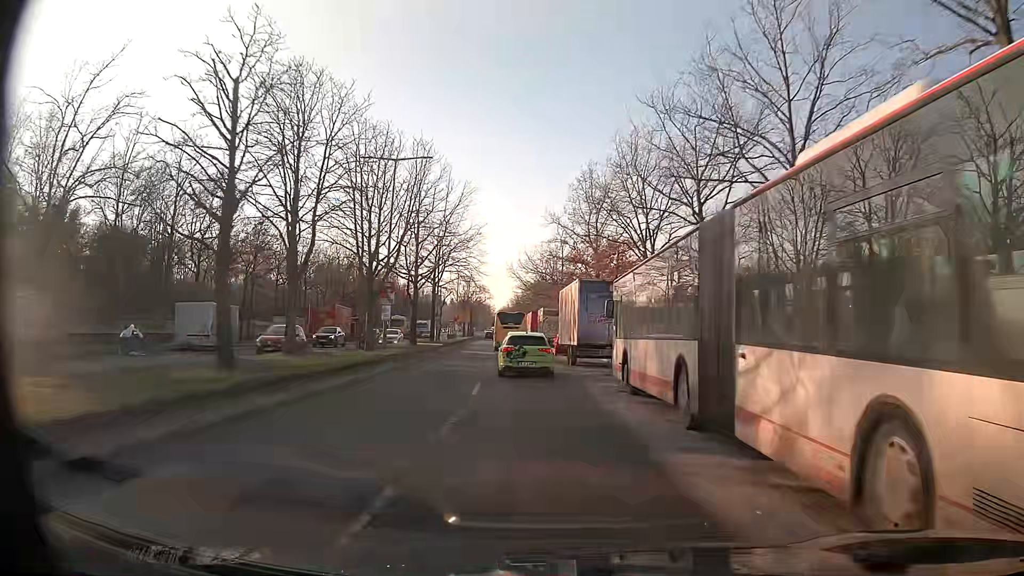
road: secondary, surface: asphalt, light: Day
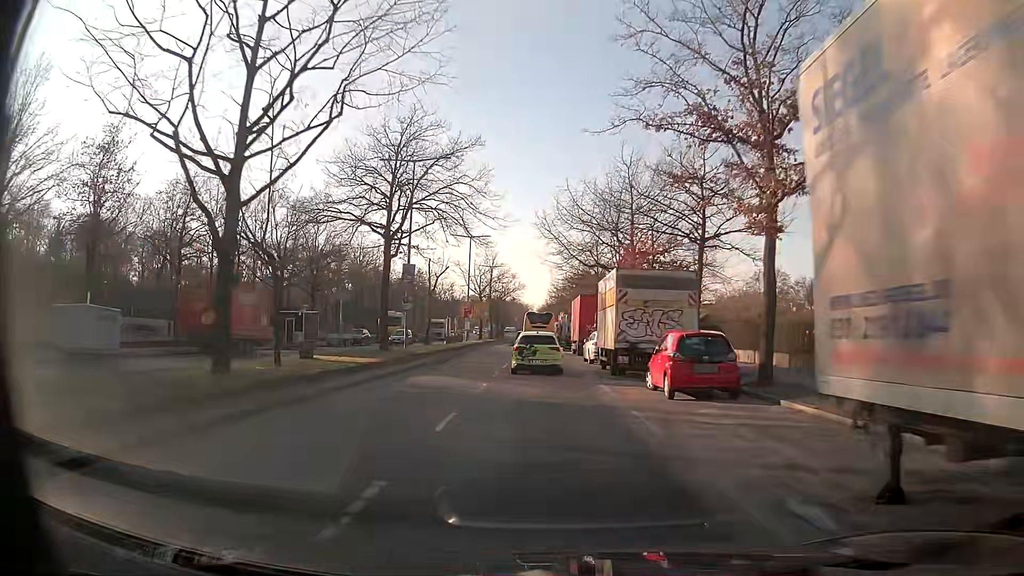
(-1.0, +29.9) m; -3°
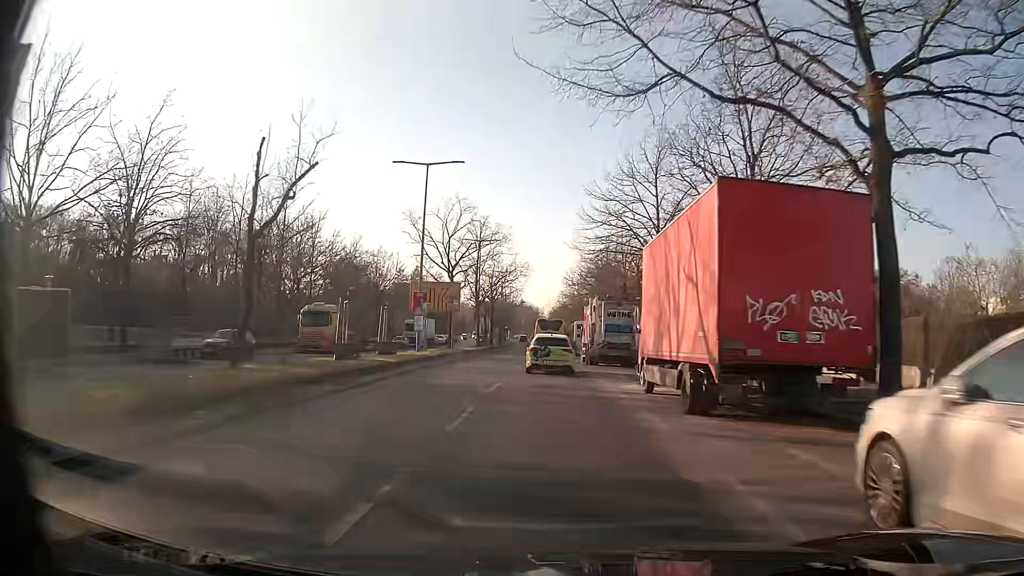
(-0.4, +30.1) m; -1°
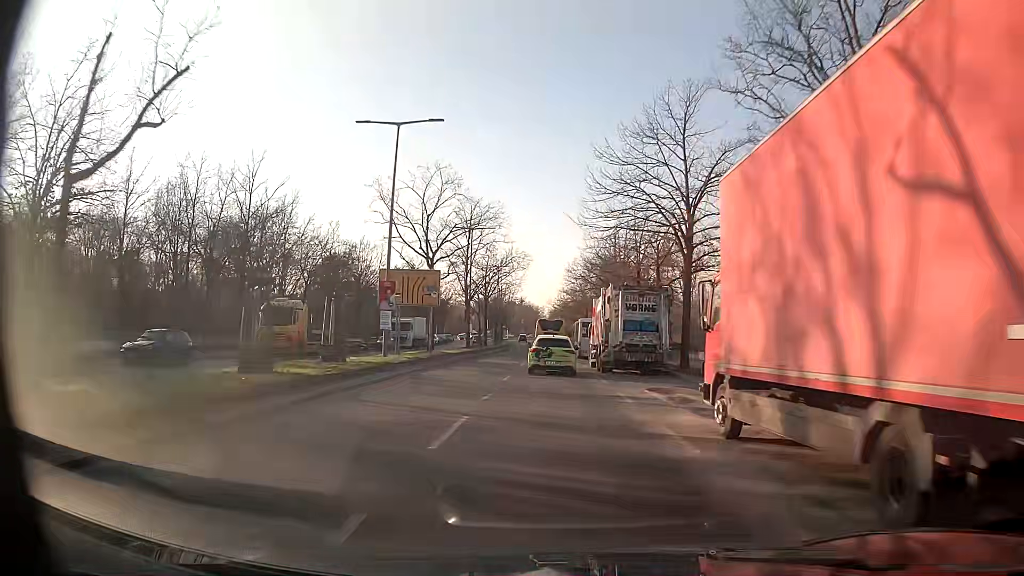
(0.0, +7.6) m; 0°
(0, +10) (0, +20) (0, +30) (0, +40) (0, +50) (0, +60) (0, +70) (+1, +80) (+1, +90) (+1, +100) m
